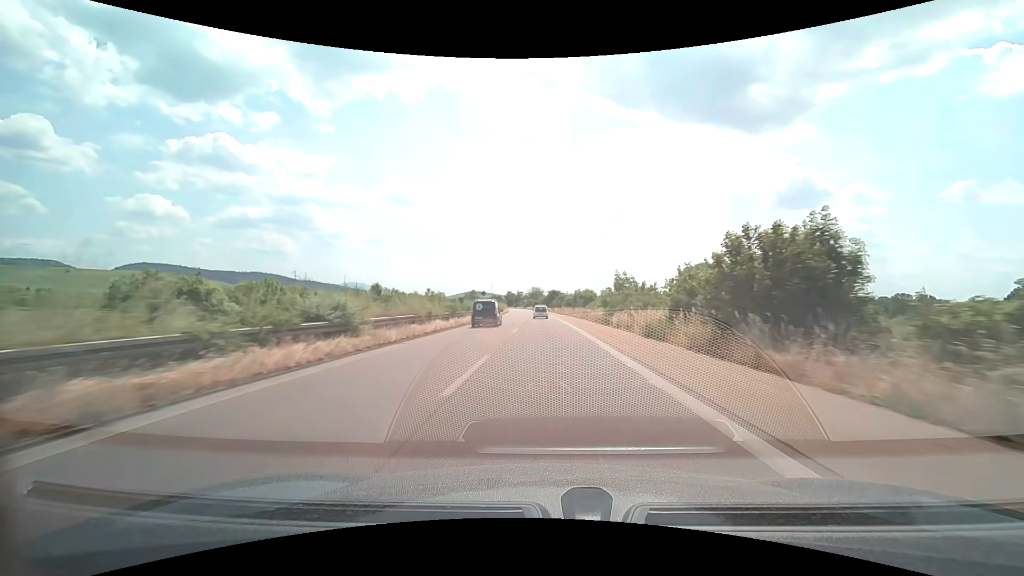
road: trunk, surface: asphalt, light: Day
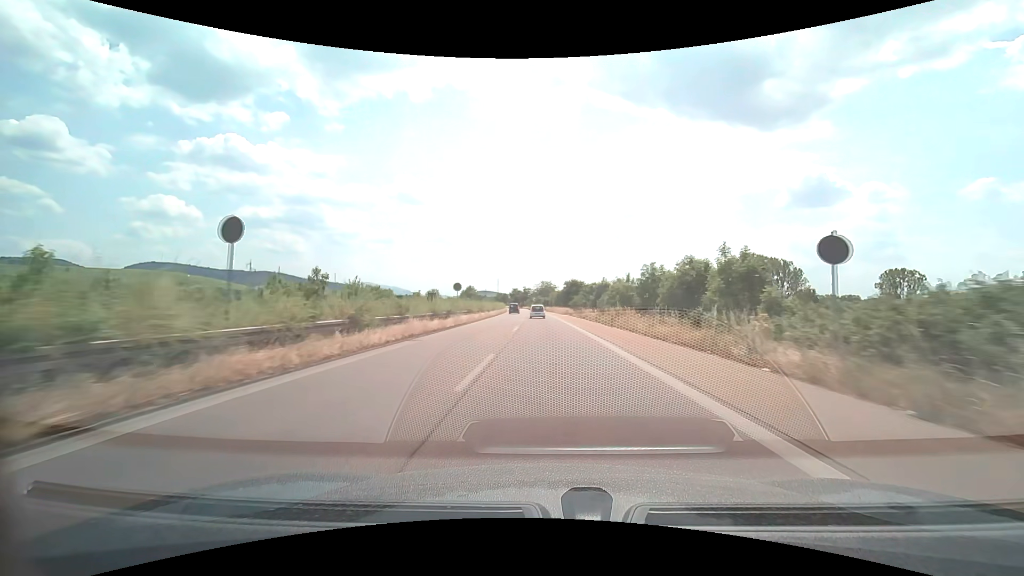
(-0.7, +53.5) m; -1°
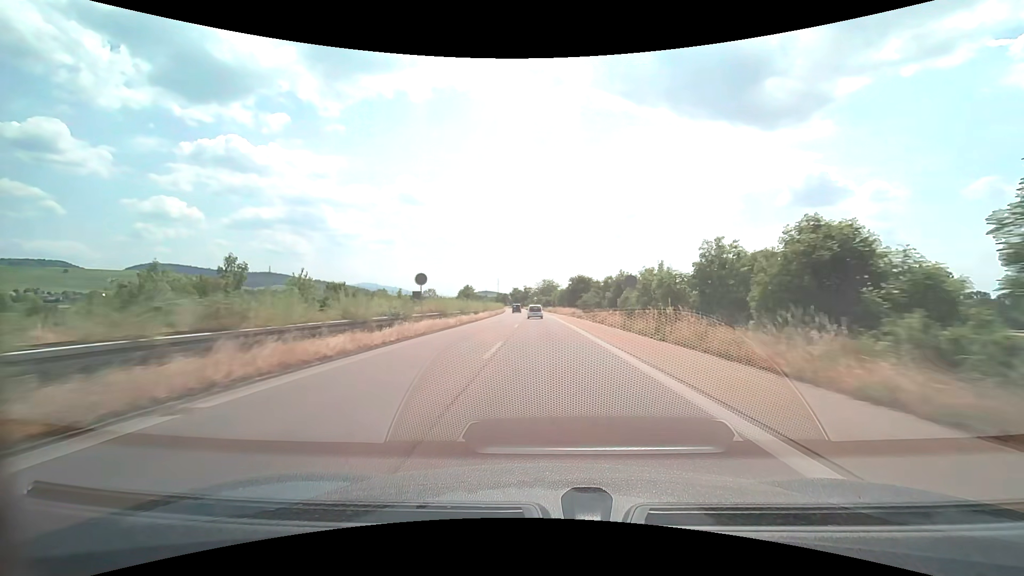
(0.0, +13.3) m; 0°
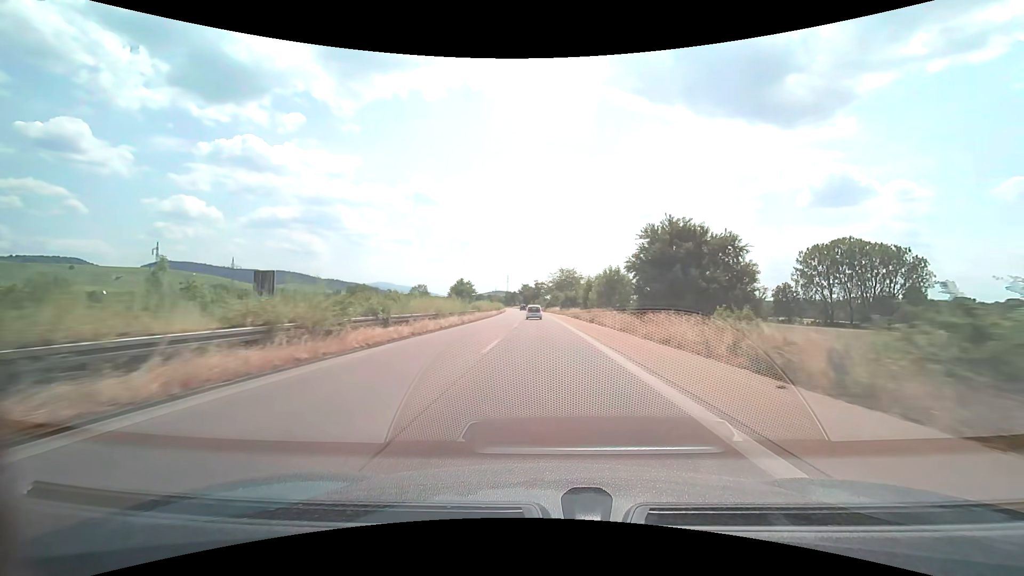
(-0.6, +52.5) m; -2°
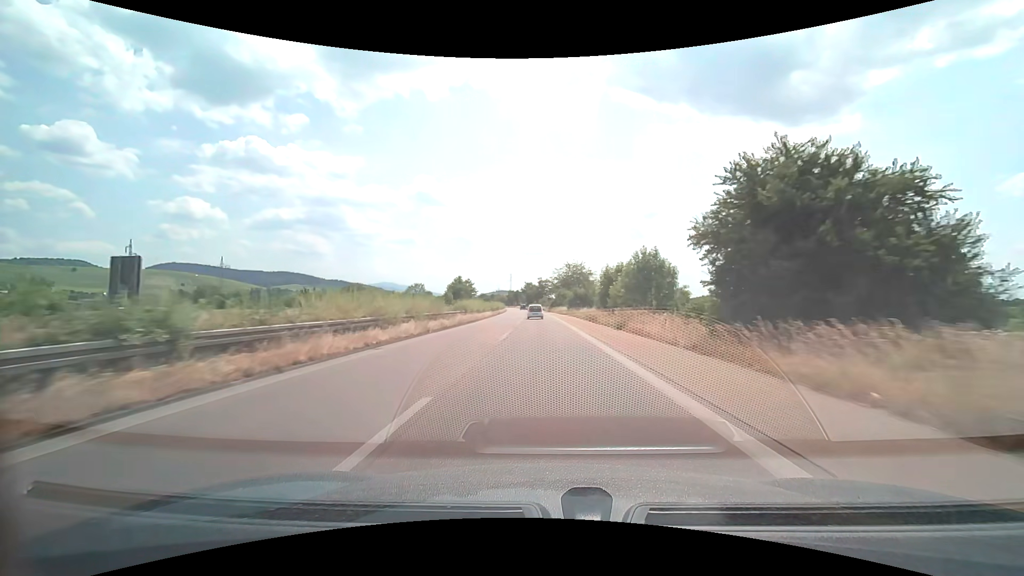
(-0.1, +13.0) m; -1°
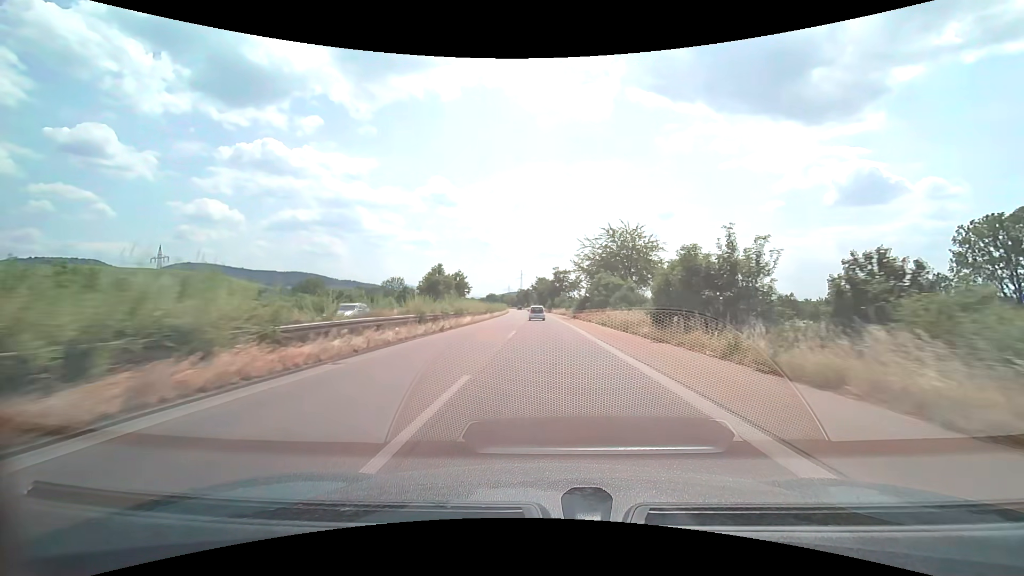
(-0.9, +51.6) m; -2°
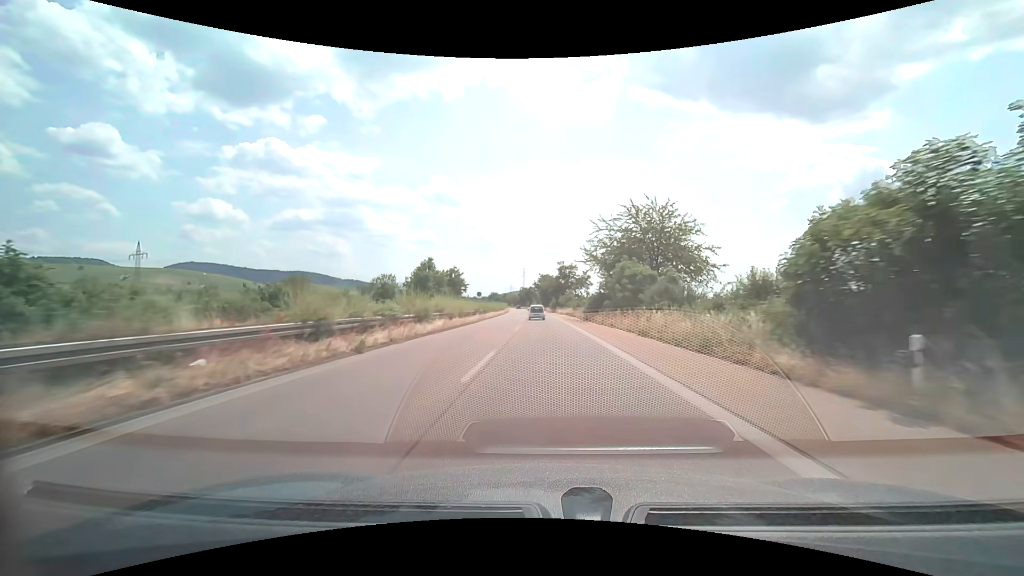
(0.0, +12.8) m; 0°
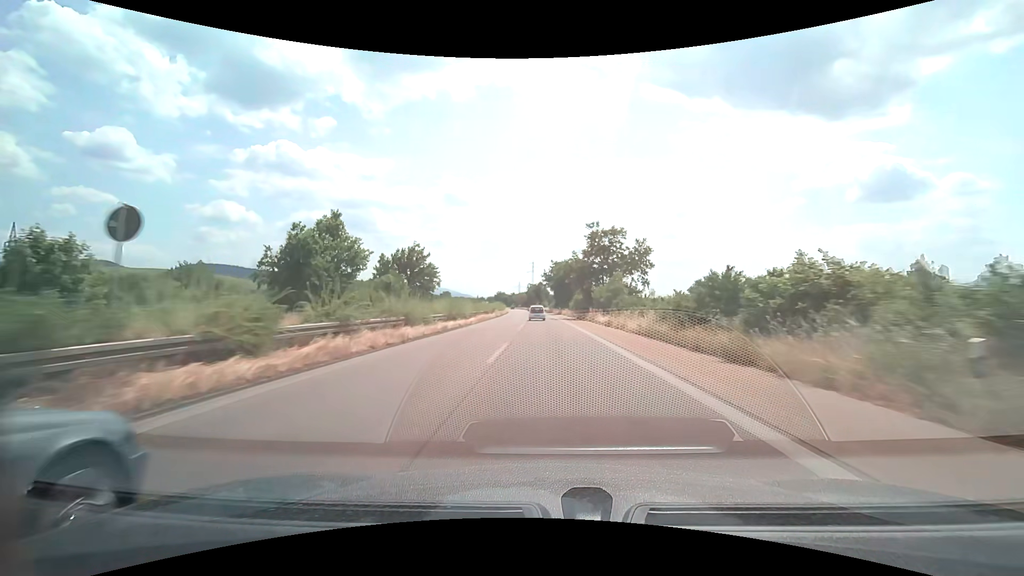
(-0.7, +51.0) m; -2°
(0, +10) (0, +20) (0, +30) (0, +40) (0, +50) (0, +60) (0, +70) (-1, +80) (-1, +90) (-1, +100) m
